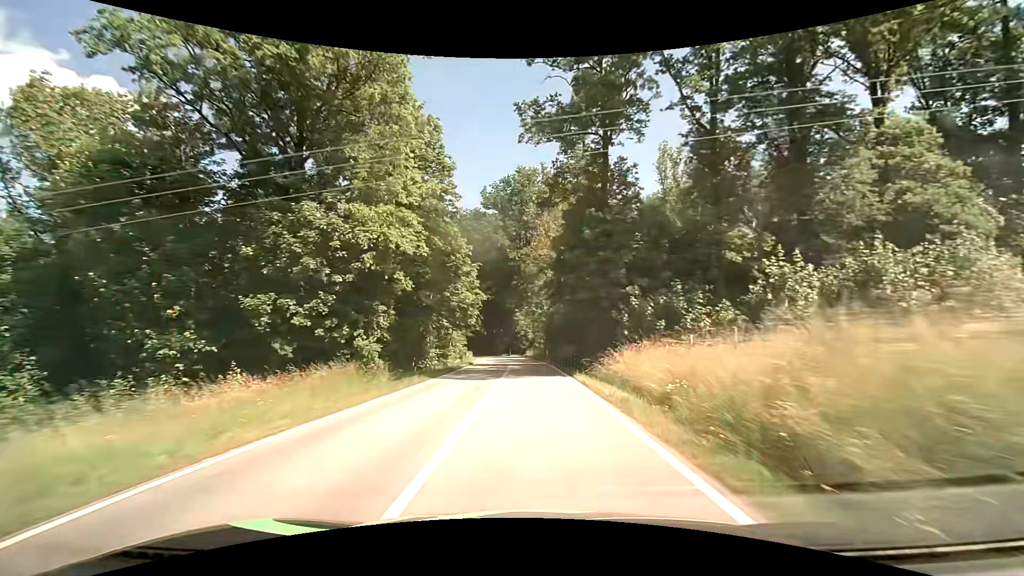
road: secondary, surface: asphalt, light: Day
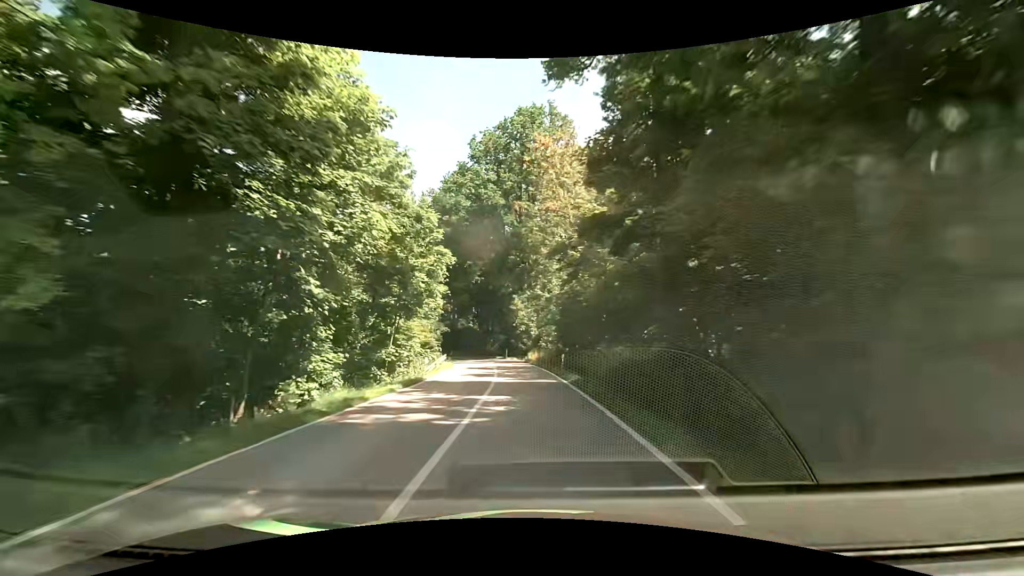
(0.0, +18.8) m; -1°
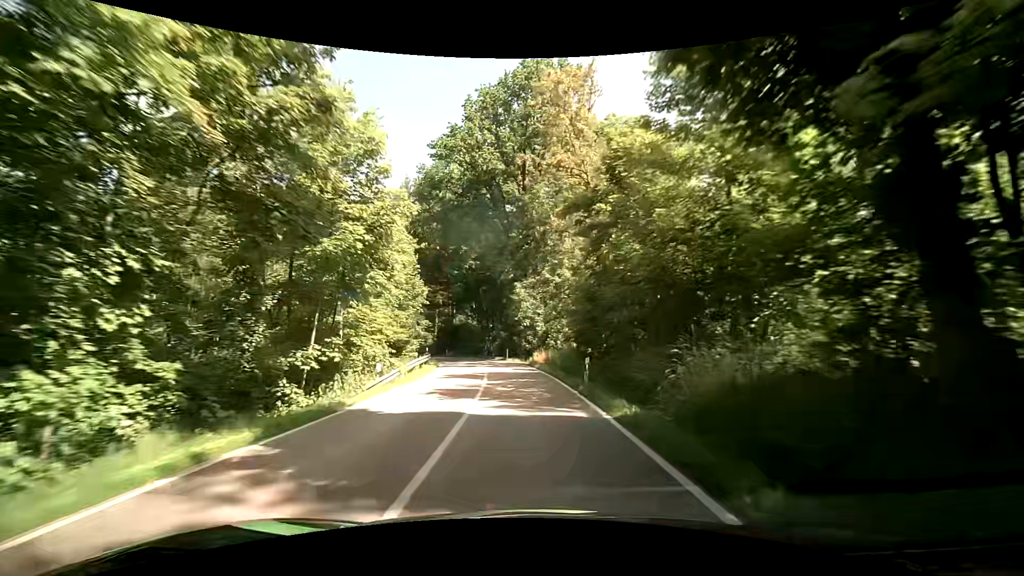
(0.0, +9.1) m; 0°
(0, +10) (-1, +20) (-1, +30) (-3, +40) (-5, +50) (-9, +59) (-14, +68) (-19, +76) (-25, +84) (-31, +92) m
